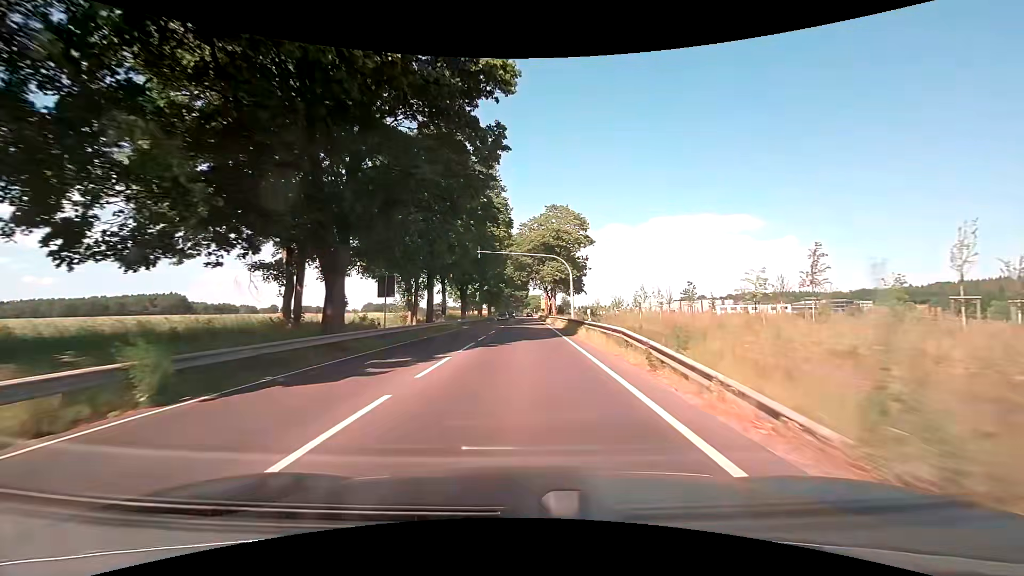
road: primary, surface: asphalt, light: Day
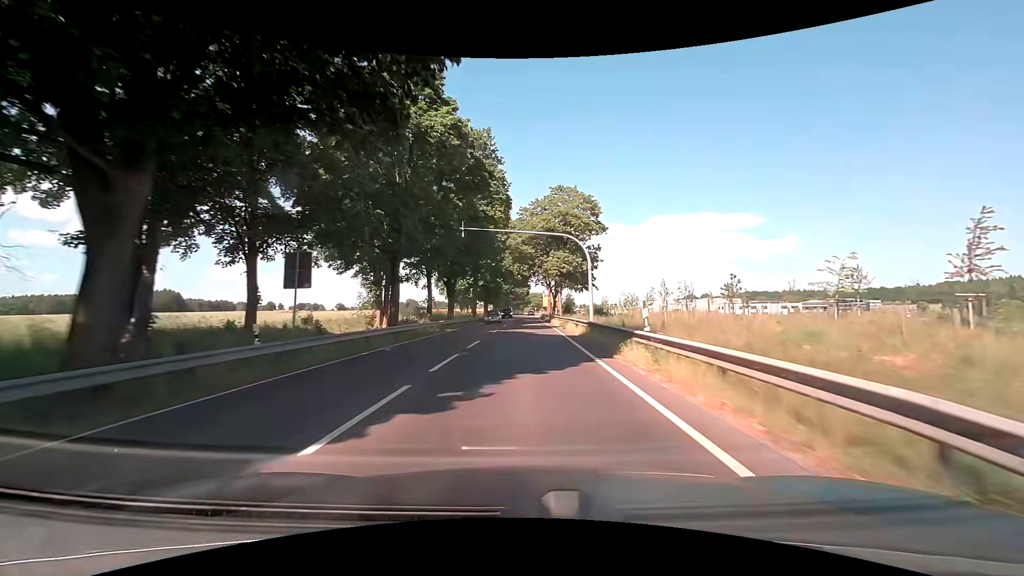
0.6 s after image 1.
(0.0, +11.0) m; 0°
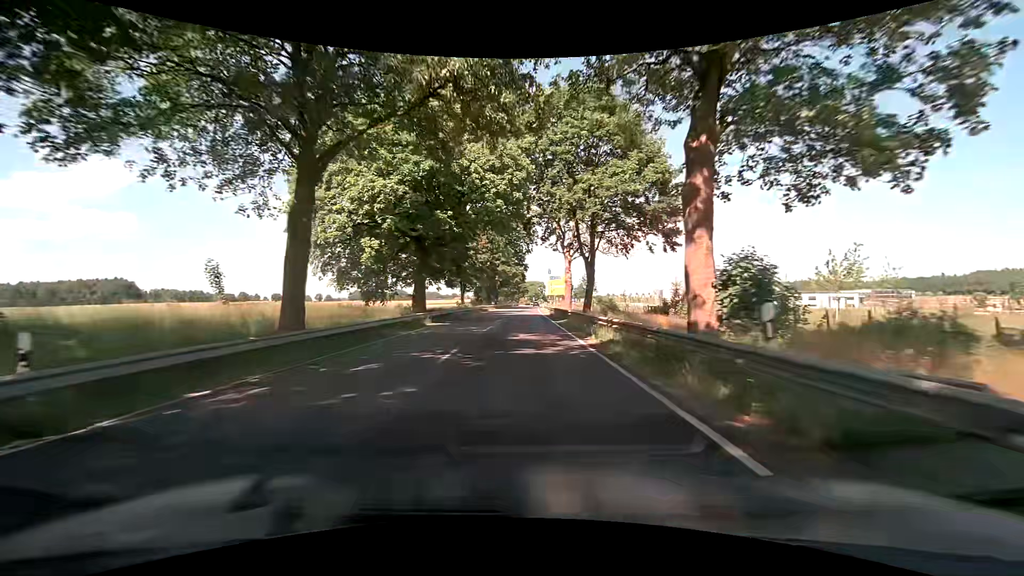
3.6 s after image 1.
(+0.3, +54.3) m; 0°
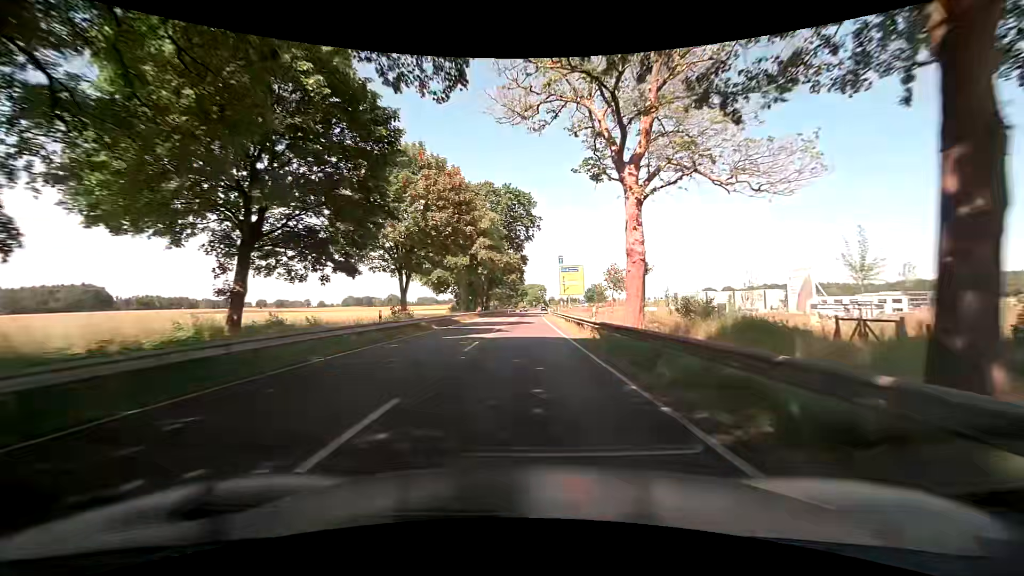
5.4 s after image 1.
(+0.1, +31.7) m; 0°
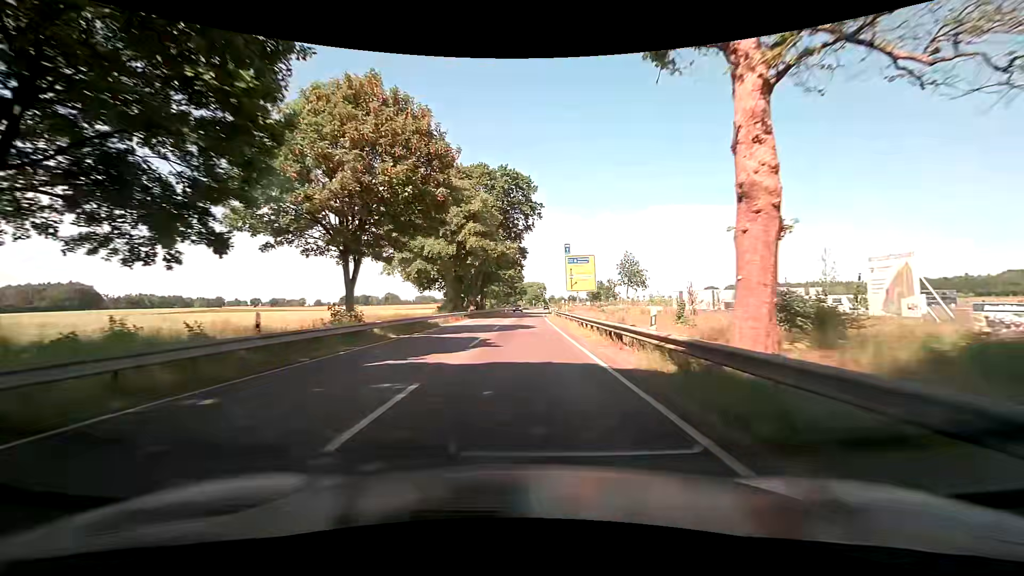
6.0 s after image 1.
(0.0, +10.5) m; 0°
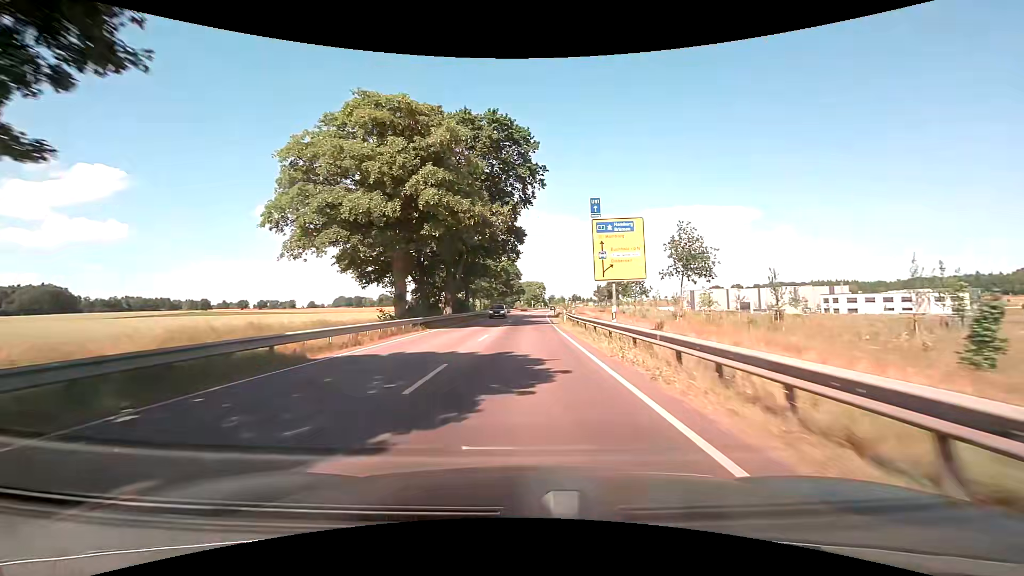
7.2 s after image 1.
(+0.1, +21.0) m; 0°
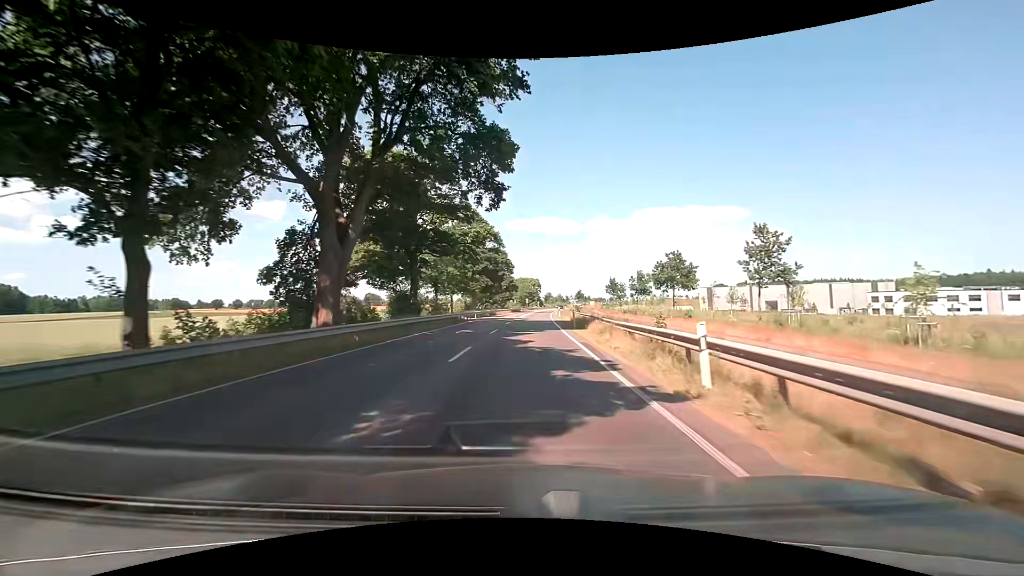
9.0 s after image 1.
(0.0, +31.6) m; 0°
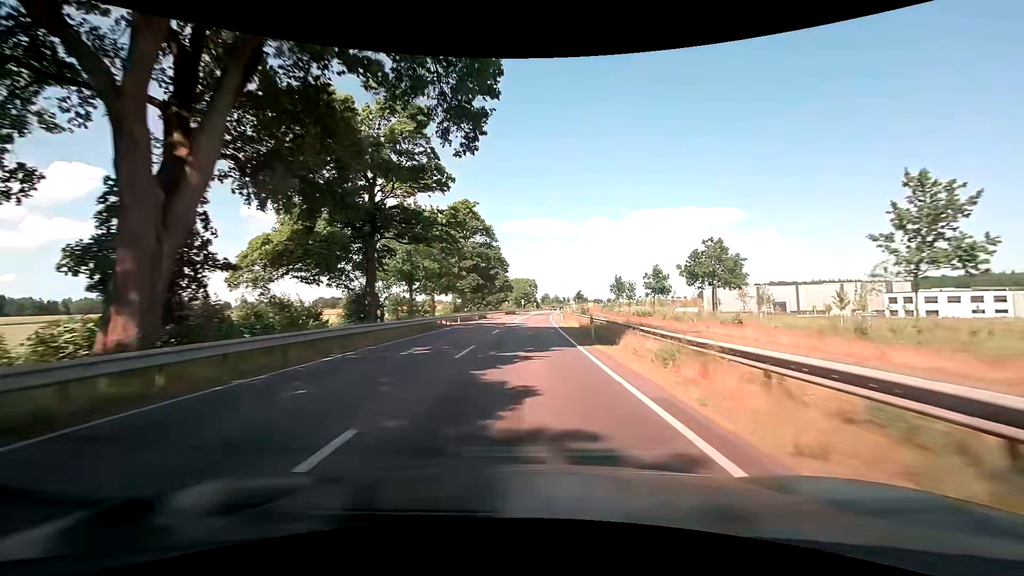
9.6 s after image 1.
(+0.1, +10.6) m; +1°
(0, +10) (0, +20) (0, +30) (0, +40) (+1, +50) (+1, +60) (+2, +70) (+2, +80) (+3, +90) (+3, +100) m
